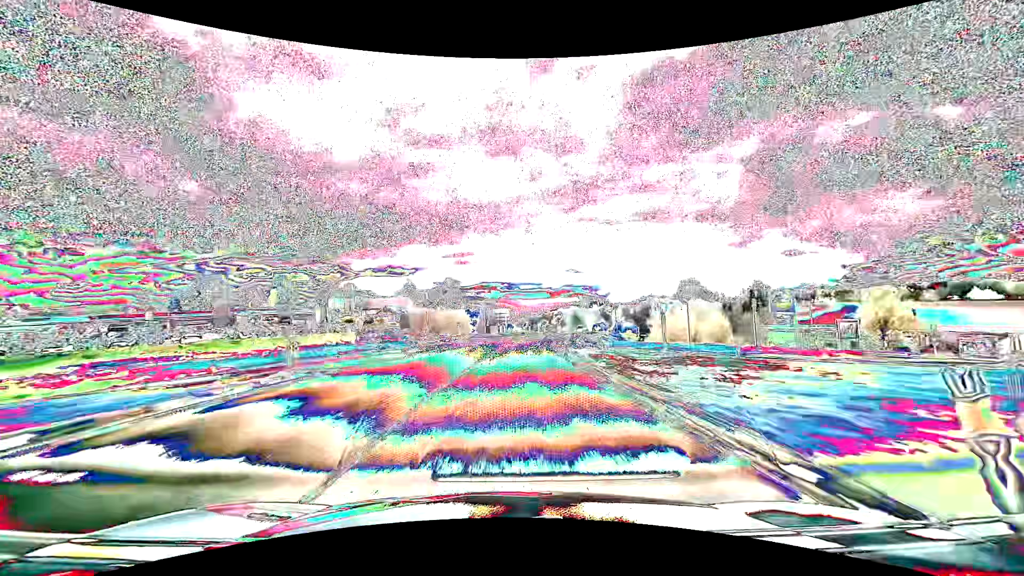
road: primary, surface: asphalt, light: Day
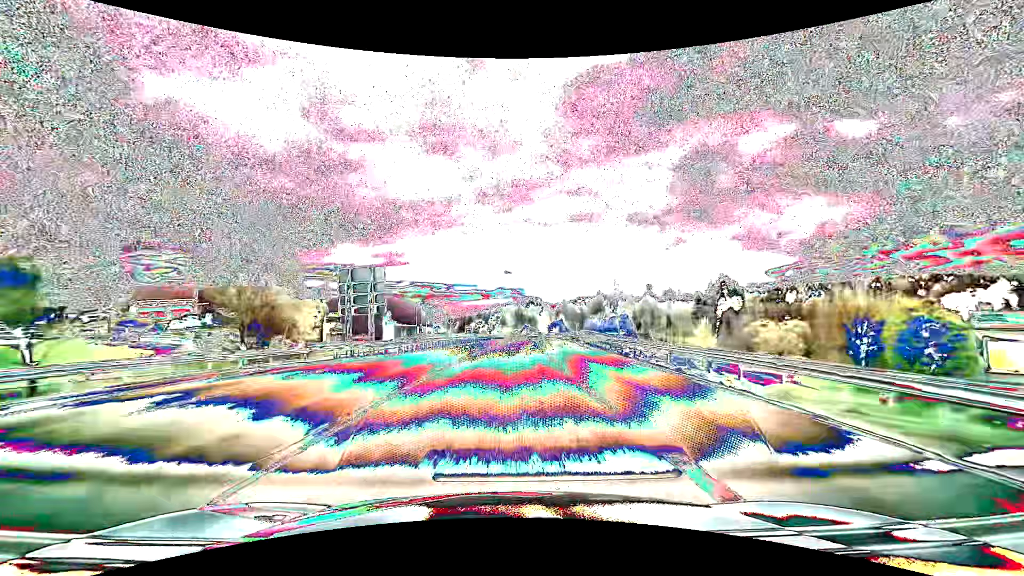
(+4.2, +62.9) m; +7°
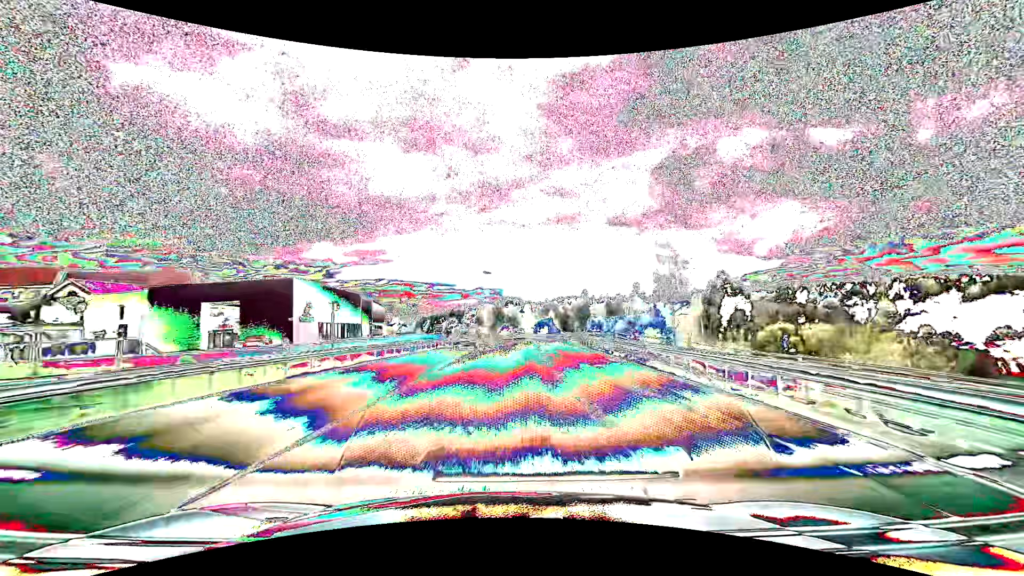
(+0.9, +31.3) m; +3°
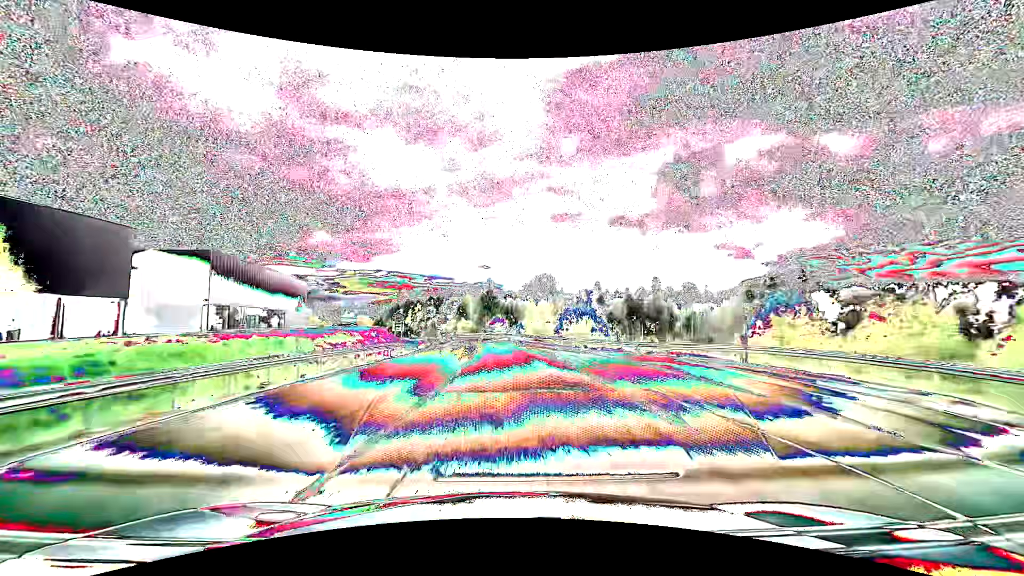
(+0.8, +60.6) m; 0°
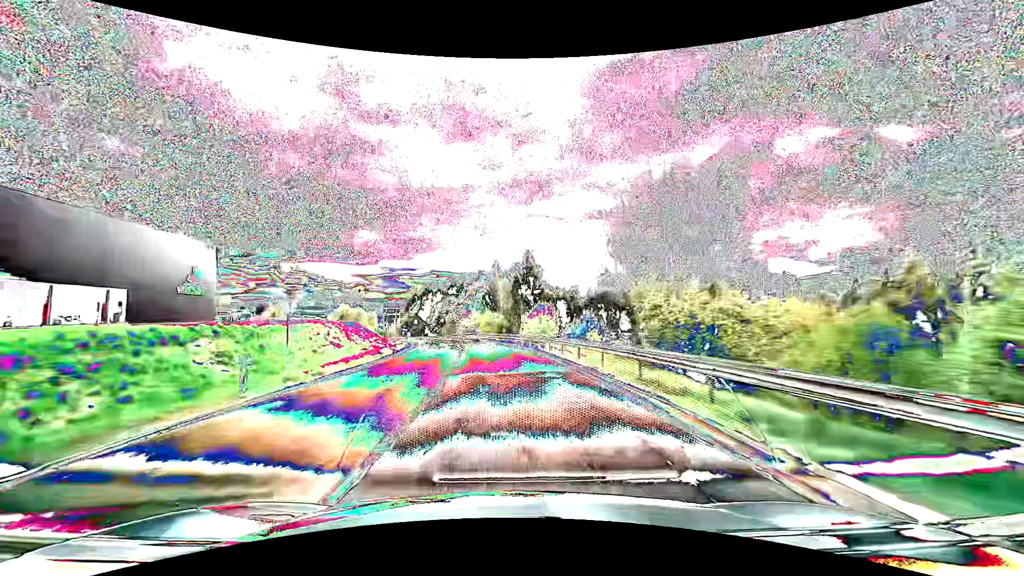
(-1.4, +43.4) m; -4°
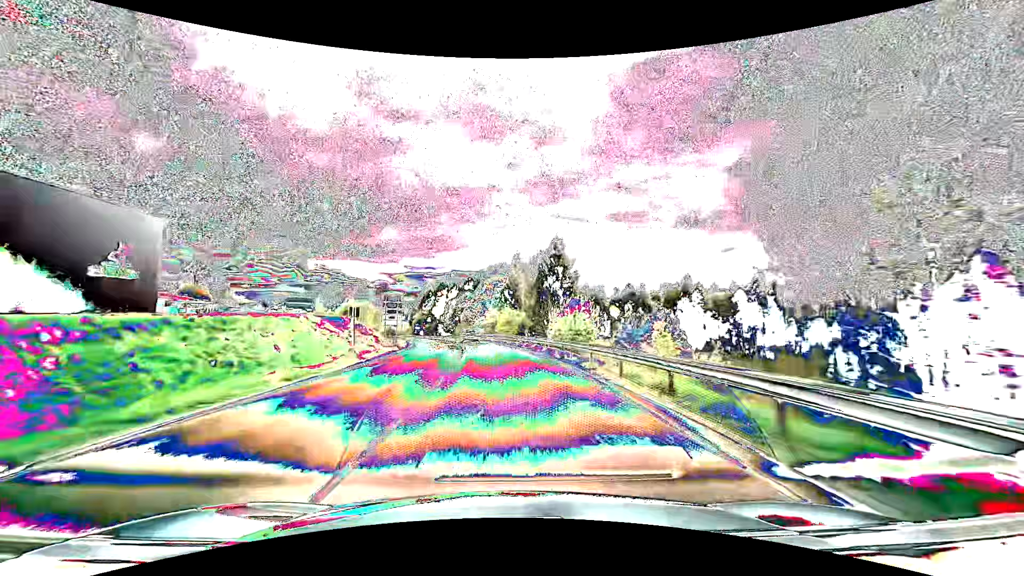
(-0.3, +14.1) m; -2°
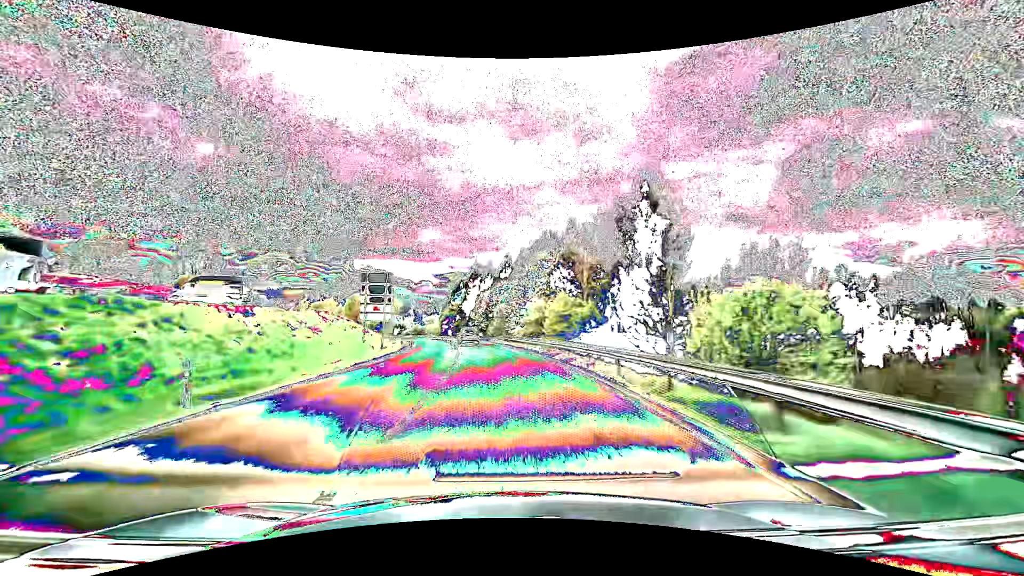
(-1.1, +27.6) m; -5°
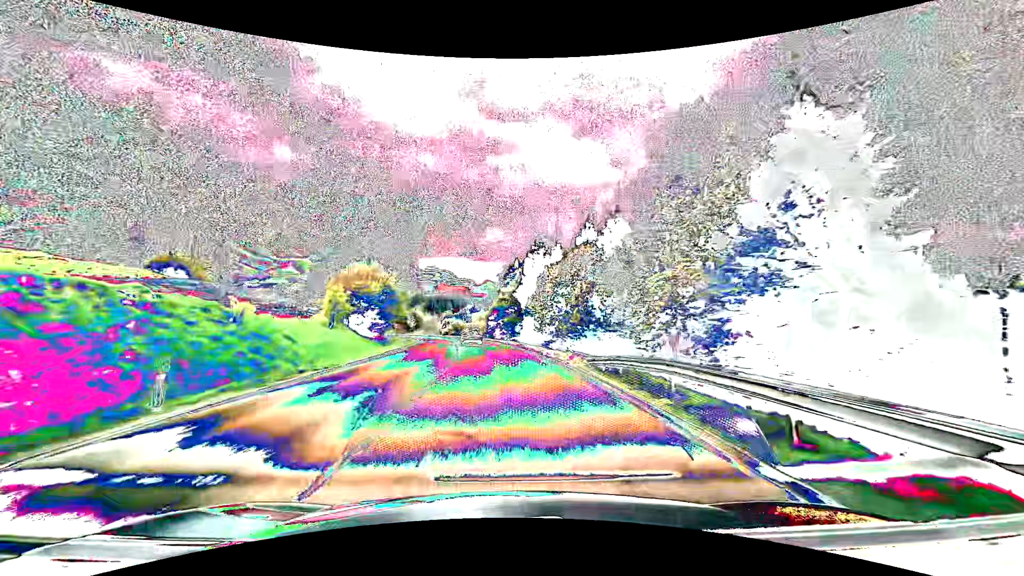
(-2.5, +40.1) m; -7°
(0, +10) (-1, +20) (-1, +30) (-2, +40) (-4, +50) (-5, +60) (-7, +70) (-9, +79) (-11, +89) (-14, +99) m
